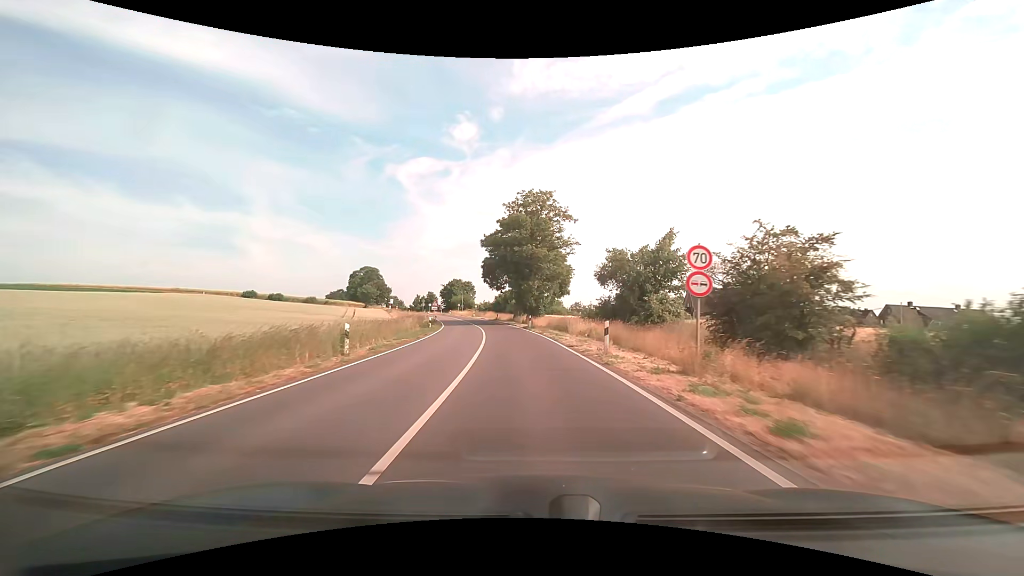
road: secondary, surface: asphalt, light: Day
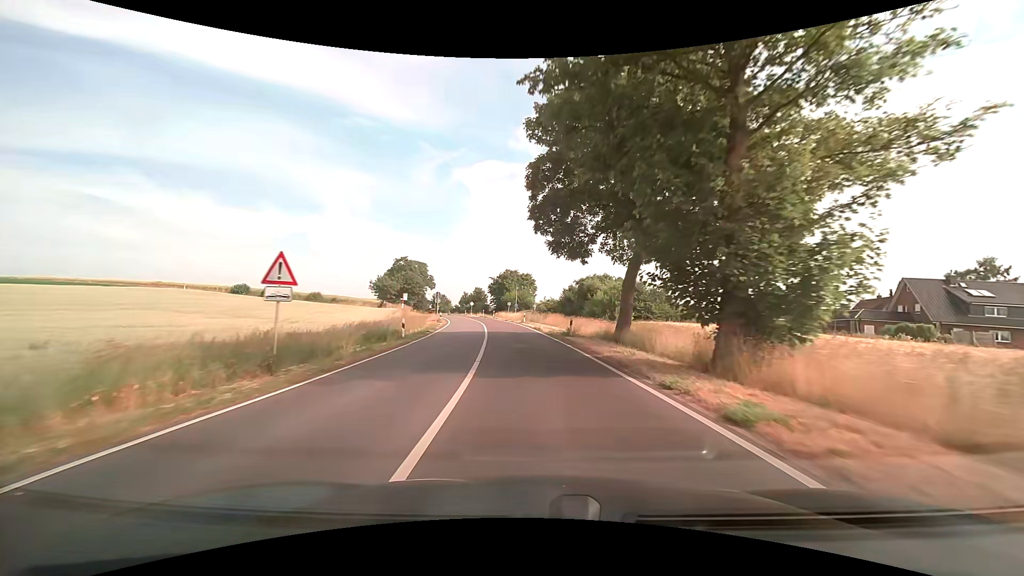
(-3.1, +41.7) m; -8°
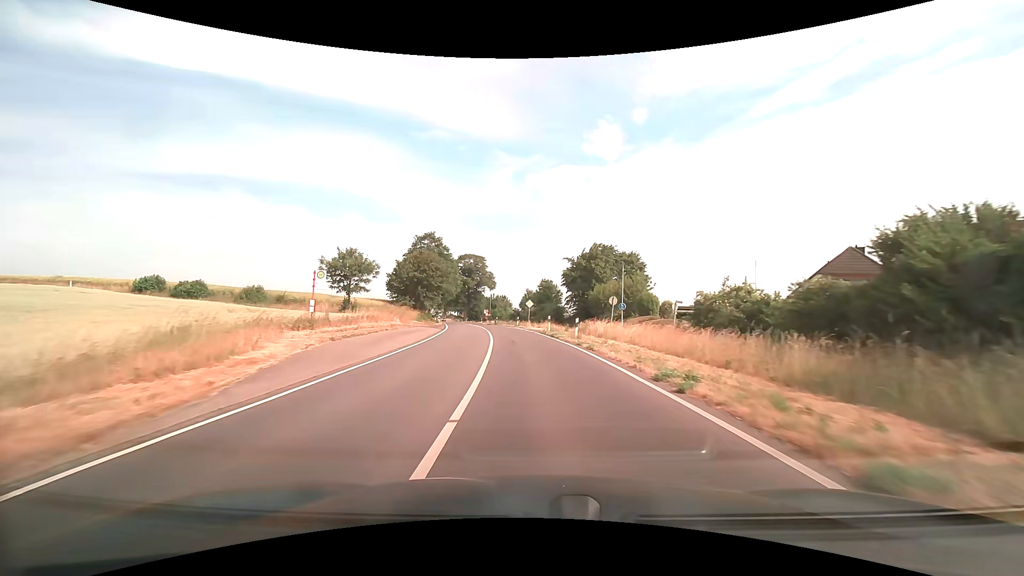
(-4.2, +50.9) m; -9°
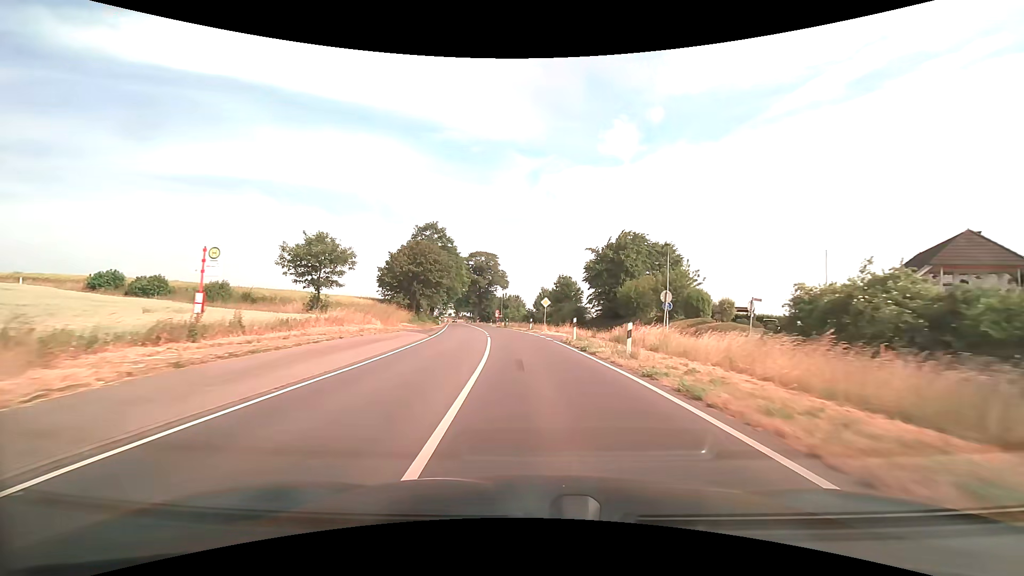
(-0.2, +10.2) m; -2°
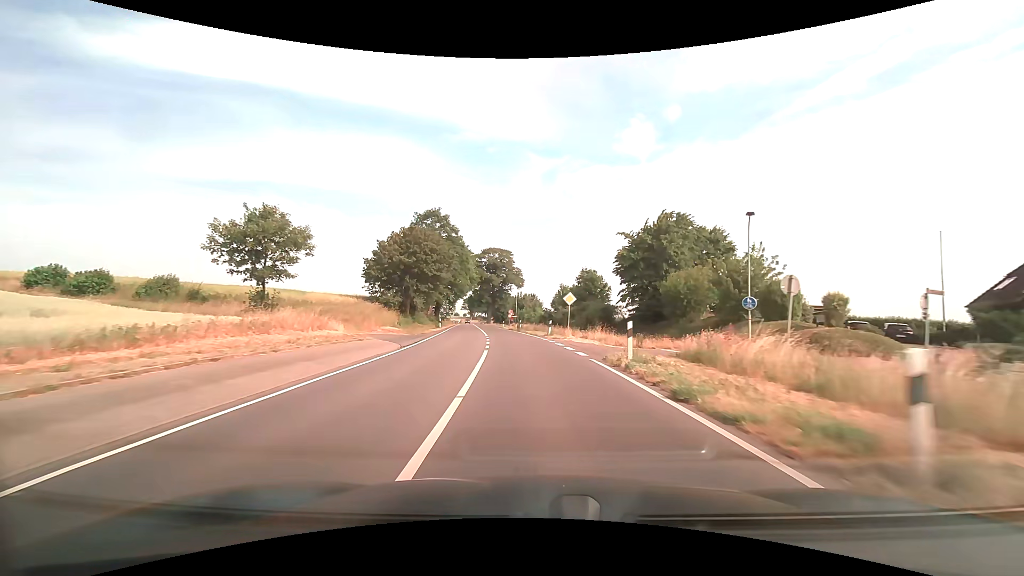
(-0.1, +10.3) m; -2°
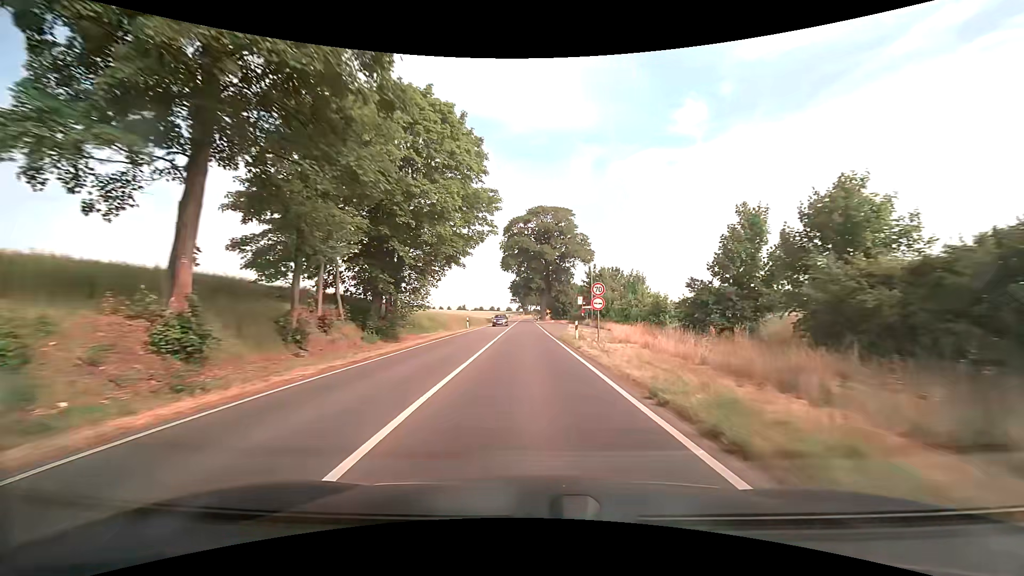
(-3.6, +52.2) m; -6°
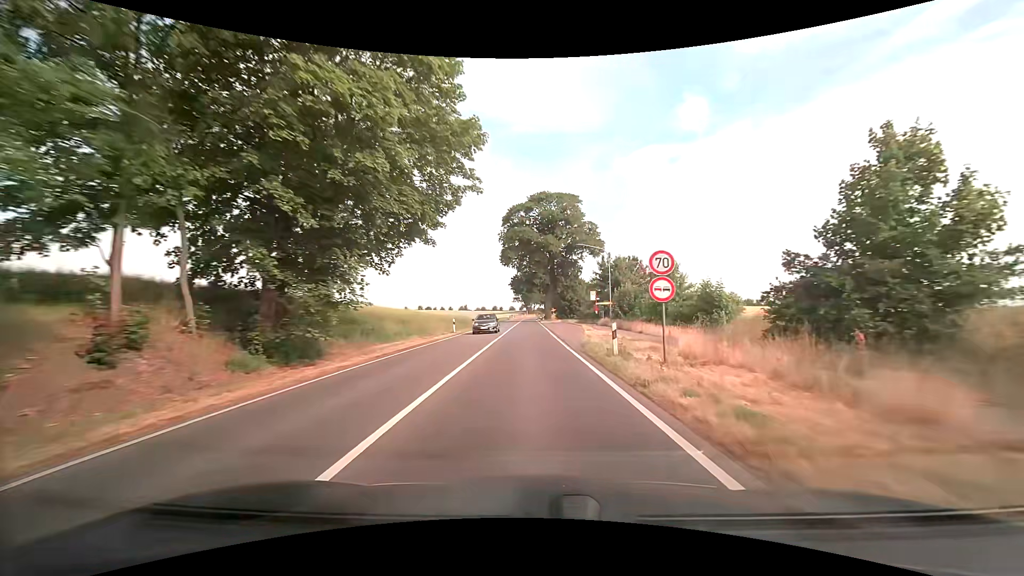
(-0.1, +10.7) m; -1°
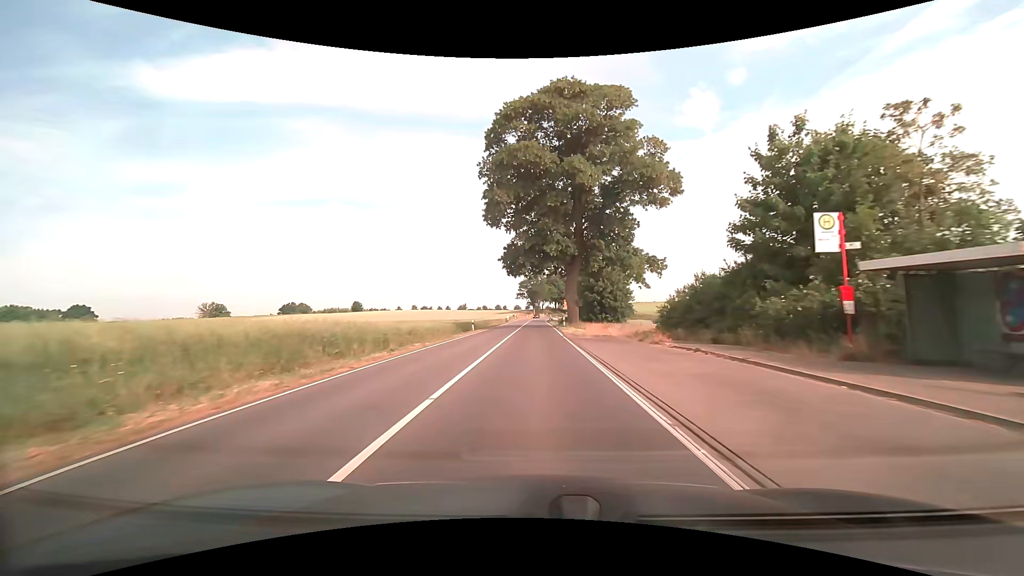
(-0.4, +43.0) m; -1°
(0, +10) (0, +20) (0, +30) (0, +40) (0, +50) (0, +60) (0, +70) (0, +80) (0, +90) (+1, +100) m
